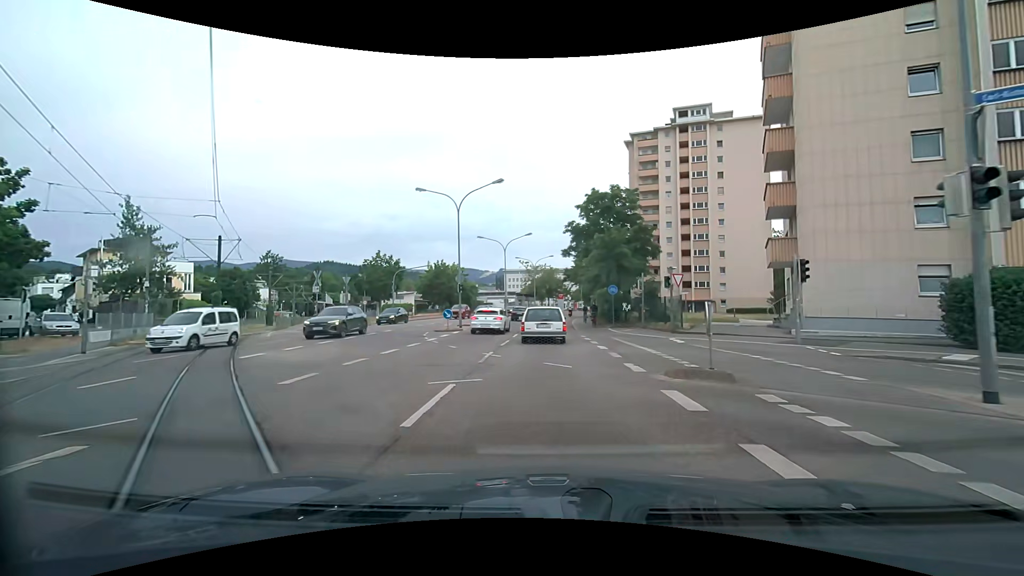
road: secondary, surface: asphalt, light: Day
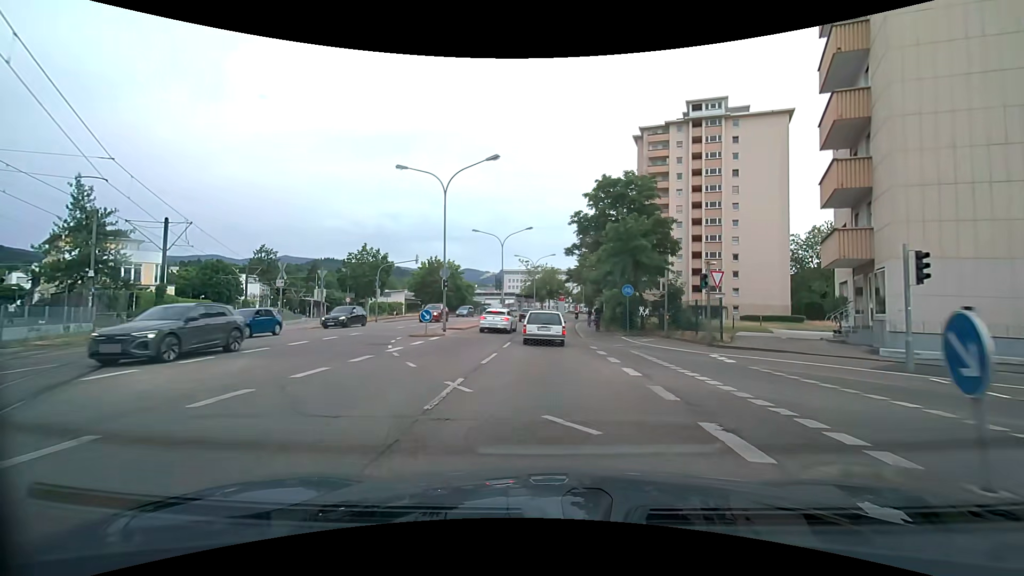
(0.0, +5.5) m; 0°
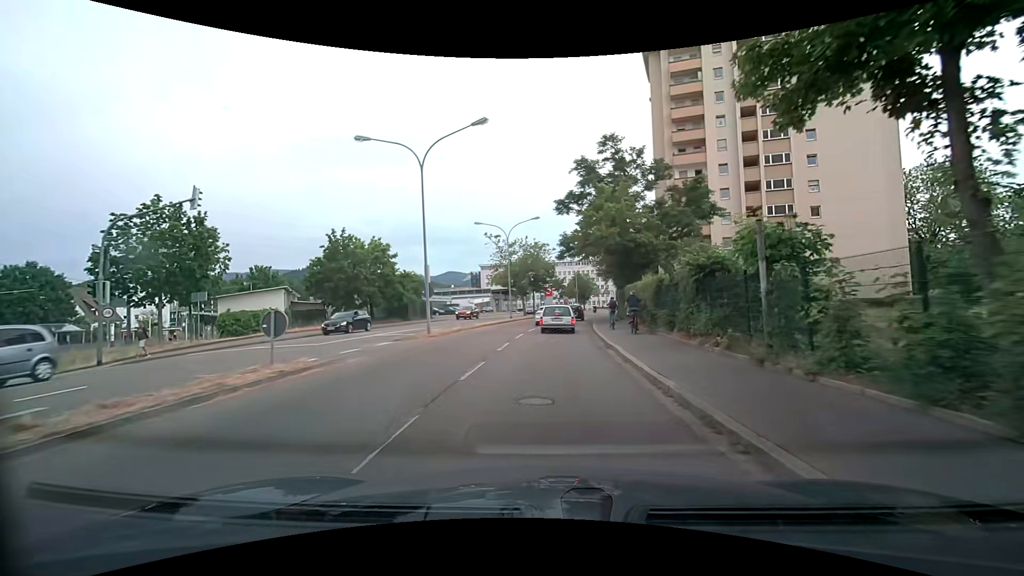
(+0.1, +29.7) m; +2°
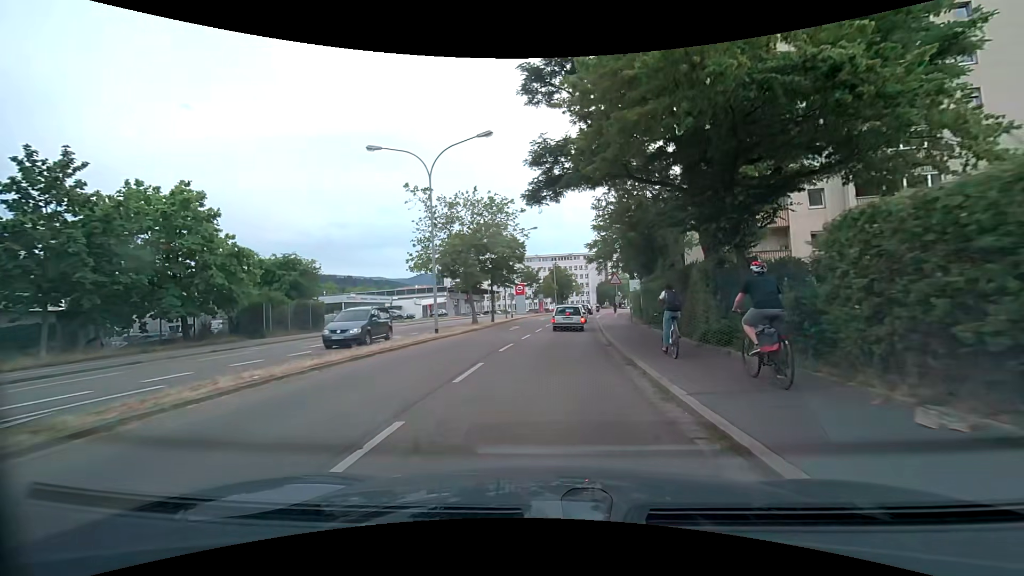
(+0.5, +24.1) m; +3°
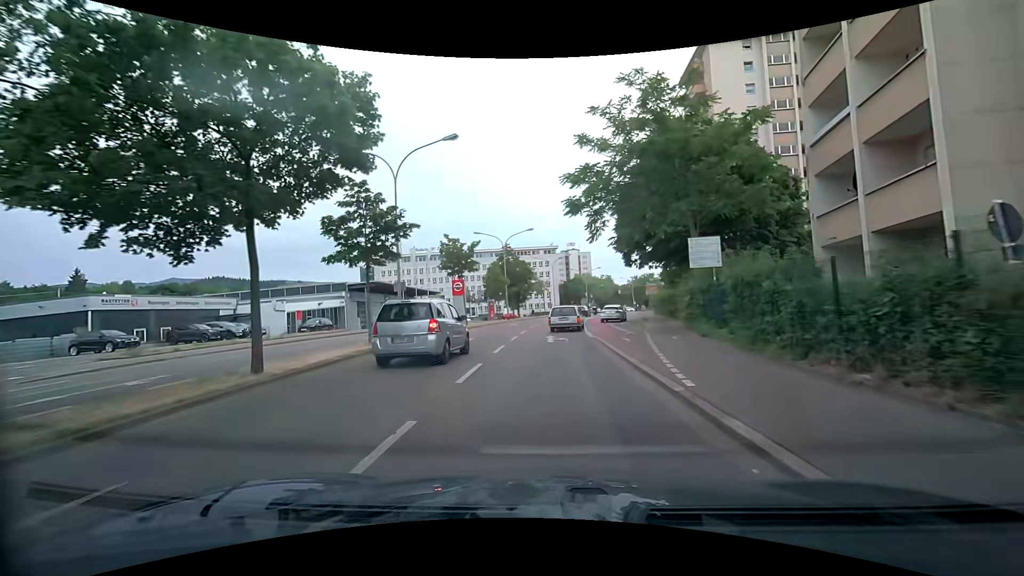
(+1.1, +29.7) m; +4°
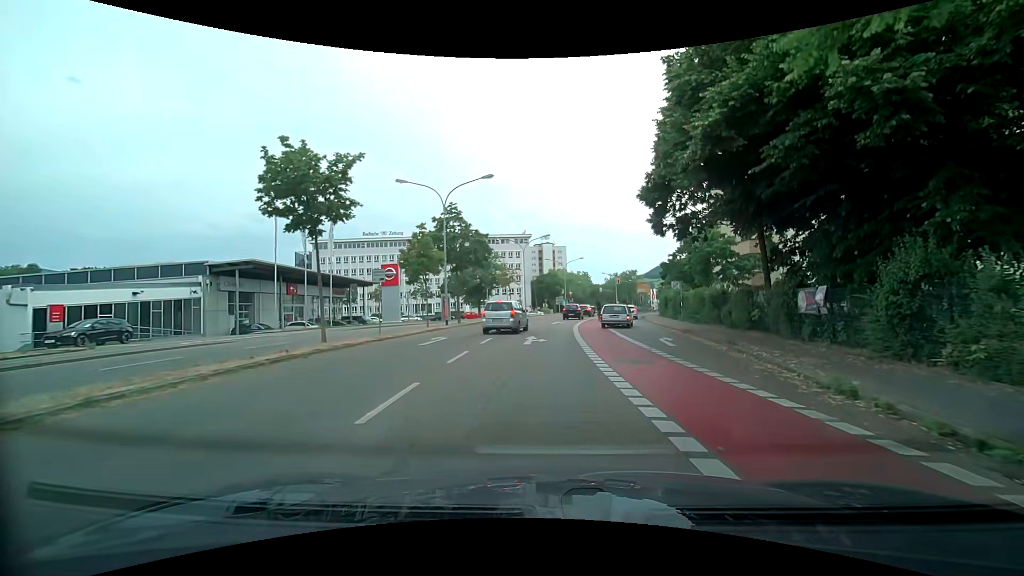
(+0.3, +20.9) m; +3°
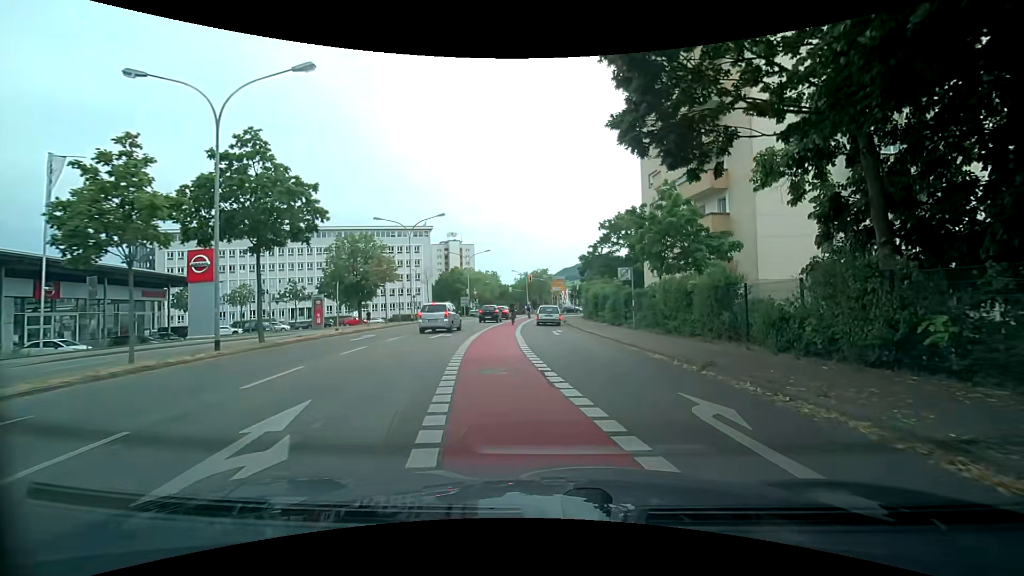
(+1.2, +14.5) m; +9°
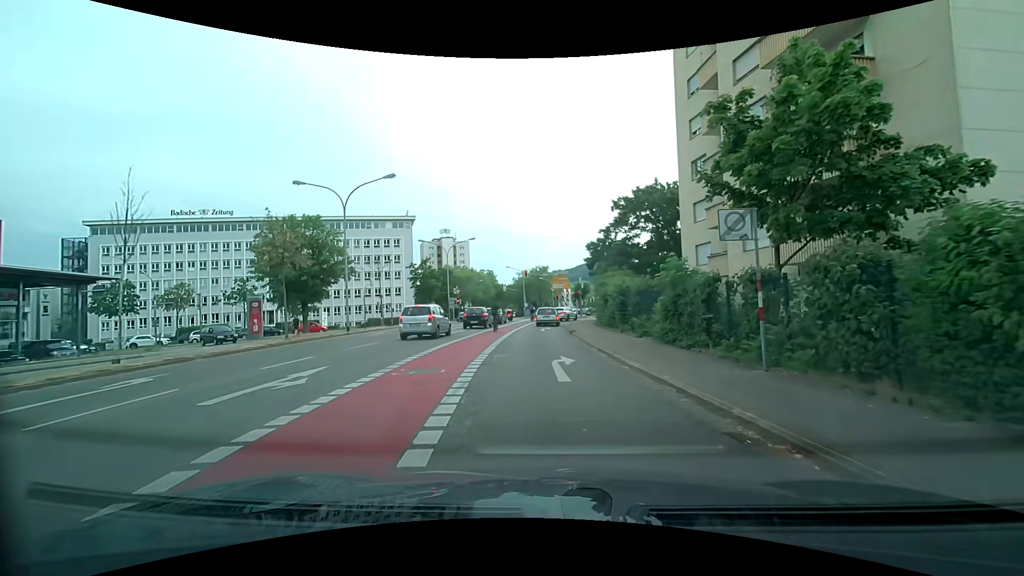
(+0.7, +14.4) m; +2°
